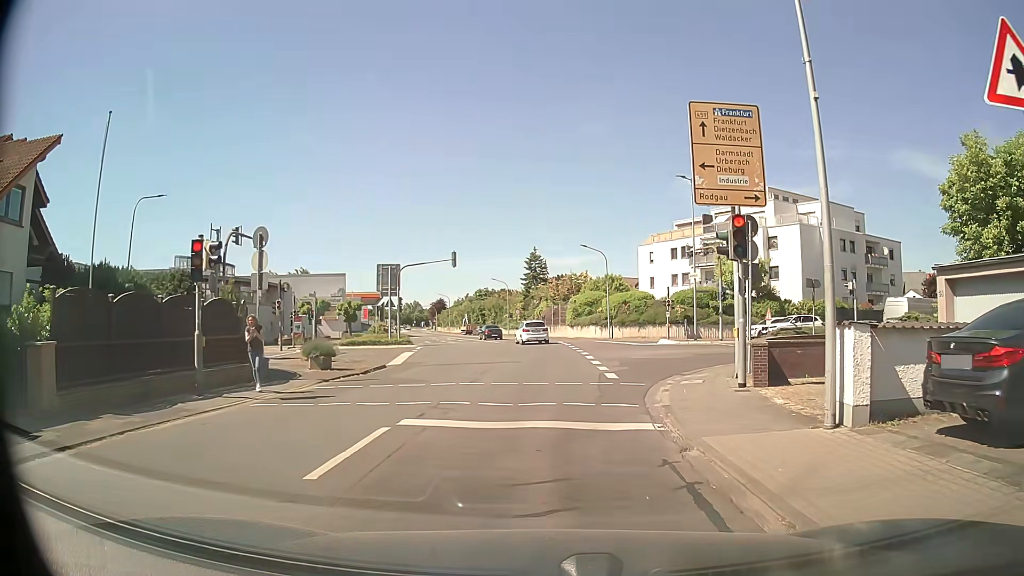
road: tertiary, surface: asphalt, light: Day
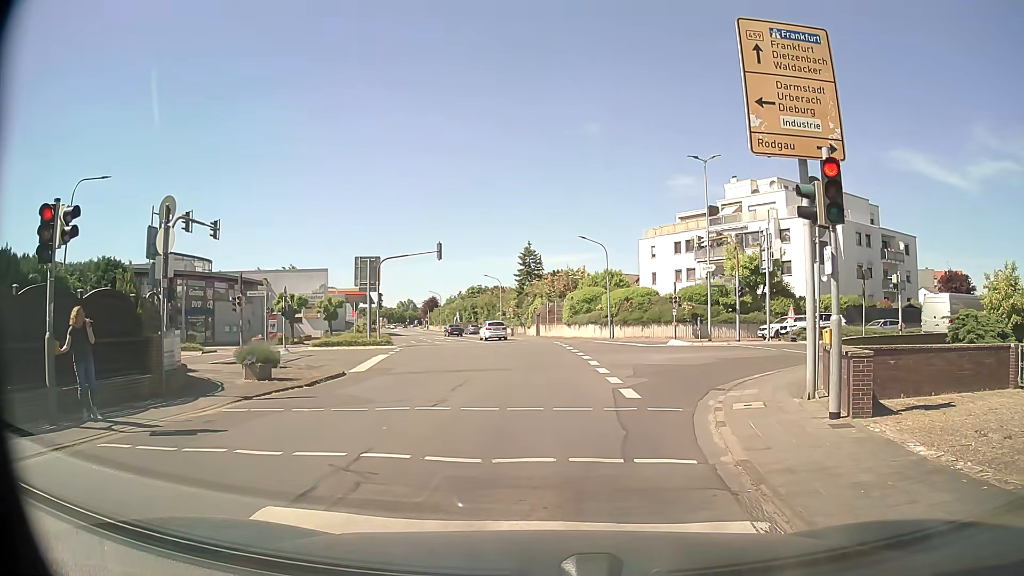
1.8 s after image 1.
(+0.1, +4.3) m; +1°
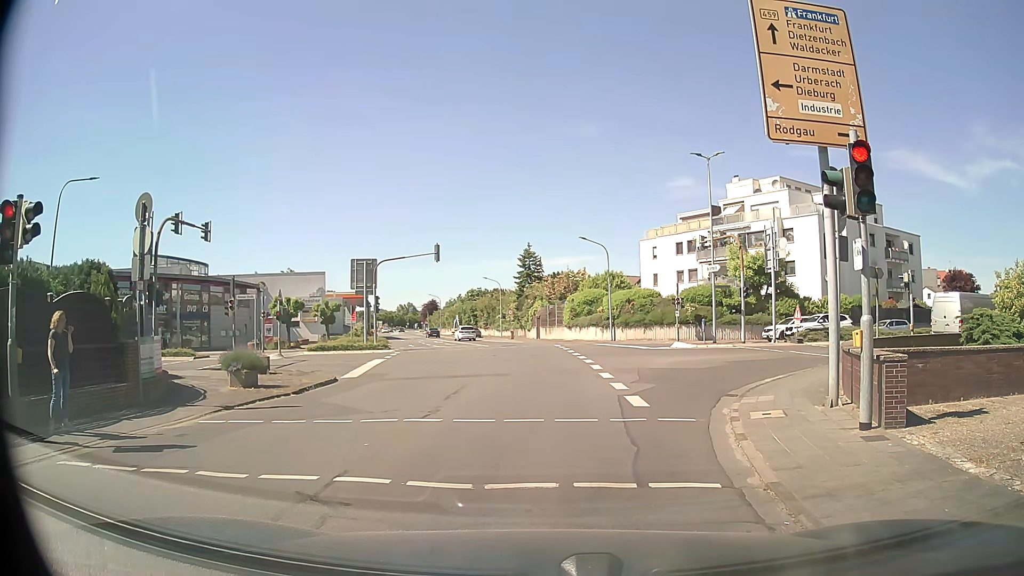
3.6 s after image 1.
(0.0, +0.9) m; 0°
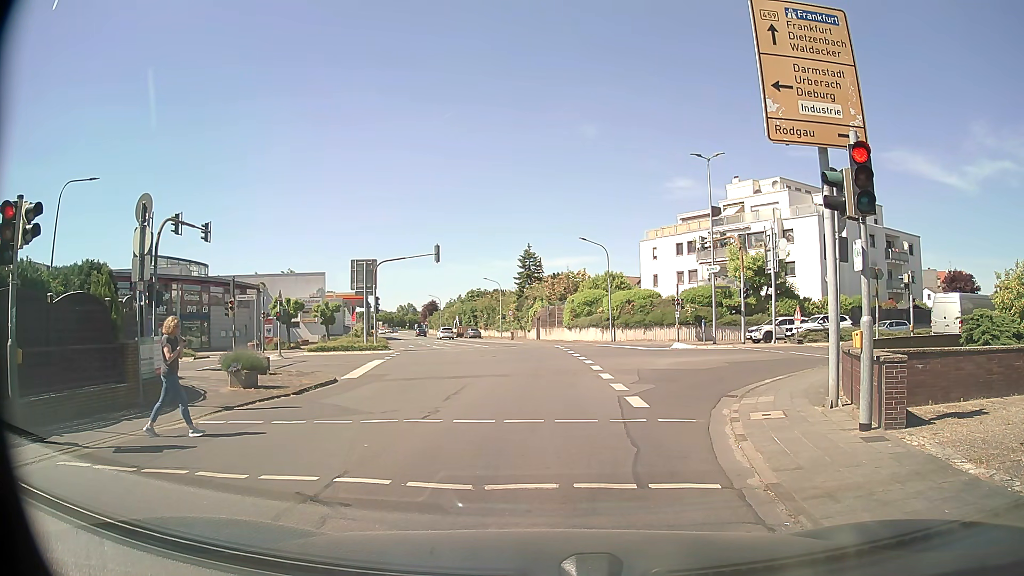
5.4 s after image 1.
(0.0, +0.1) m; 0°
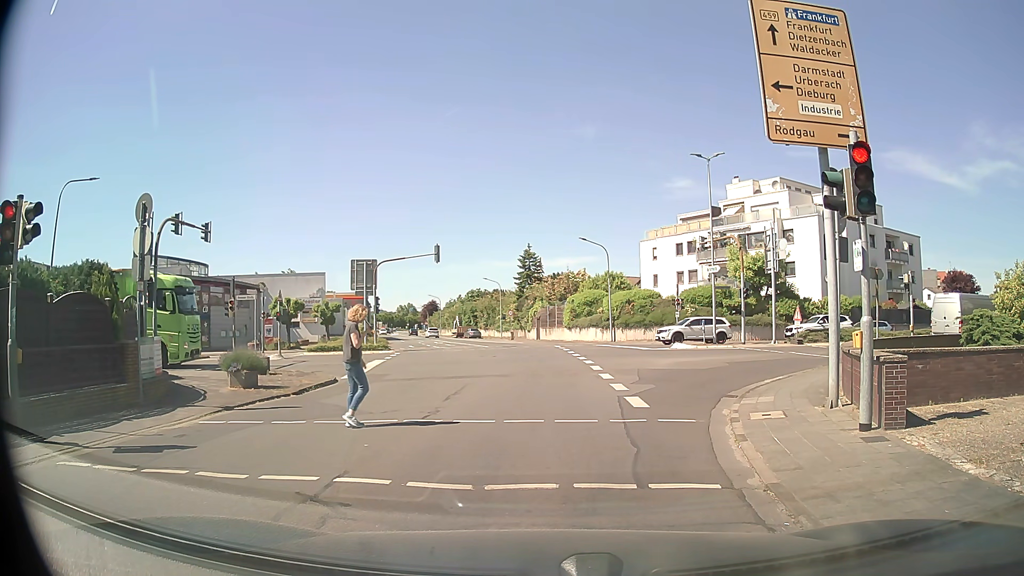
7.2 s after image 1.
(0.0, 0.0) m; 0°
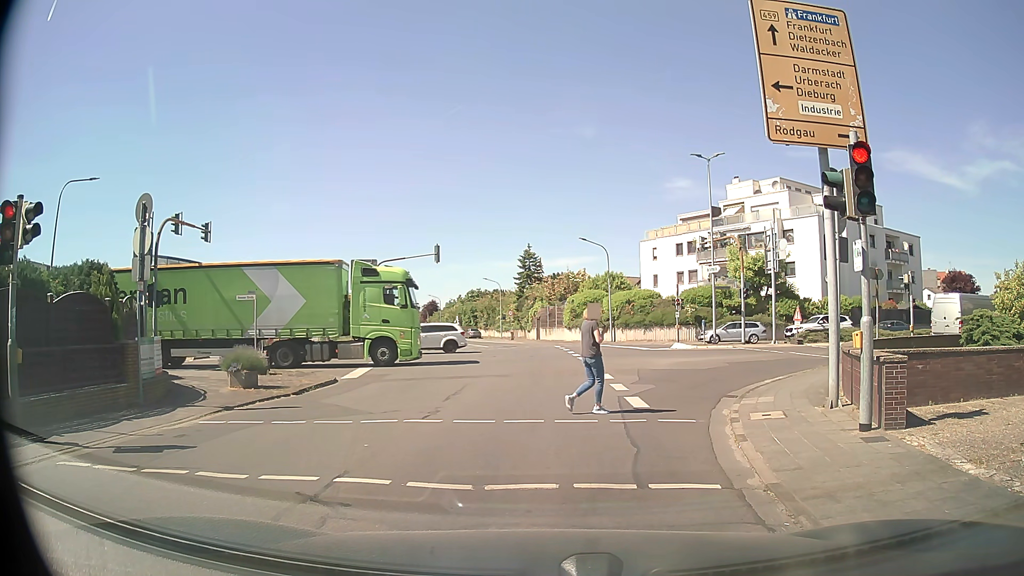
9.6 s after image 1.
(0.0, 0.0) m; 0°
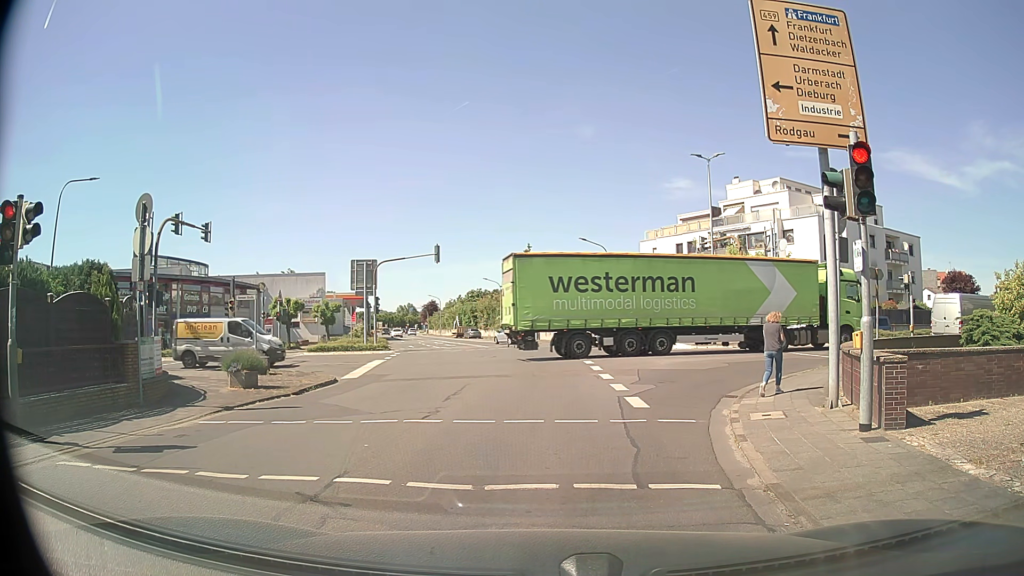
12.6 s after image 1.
(0.0, 0.0) m; 0°
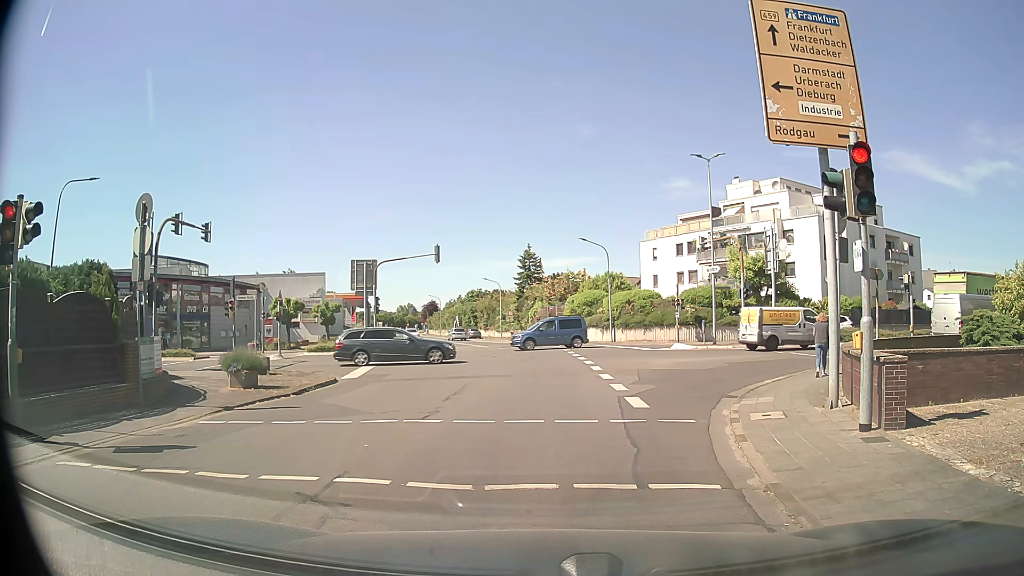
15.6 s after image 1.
(0.0, 0.0) m; 0°
(0, +10) (0, +20) (0, +30) (-1, +40) (-2, +50) (-4, +60) (-7, +69) (-9, +79) (-12, +89) (-14, +98) m
